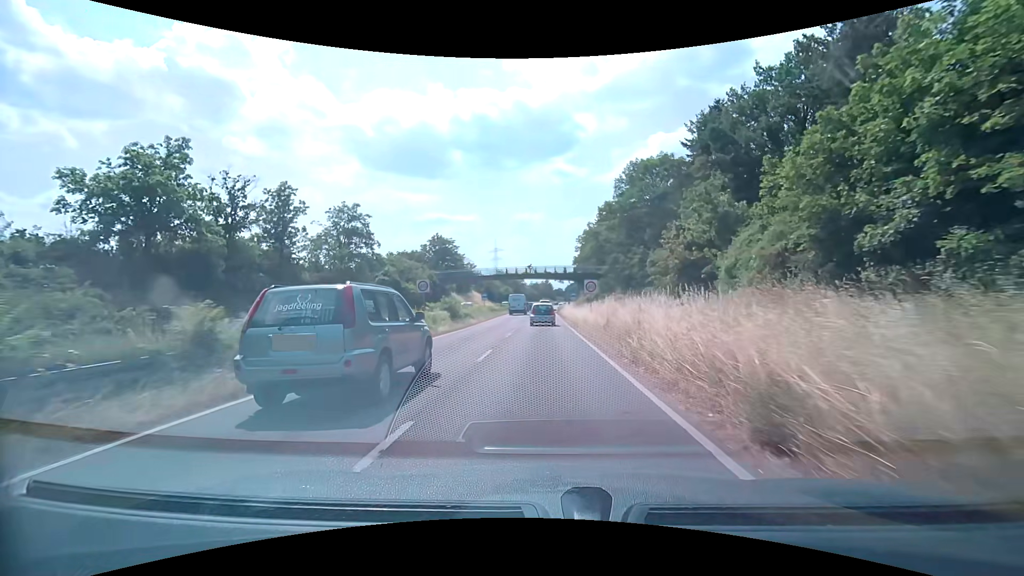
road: trunk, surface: asphalt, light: Day
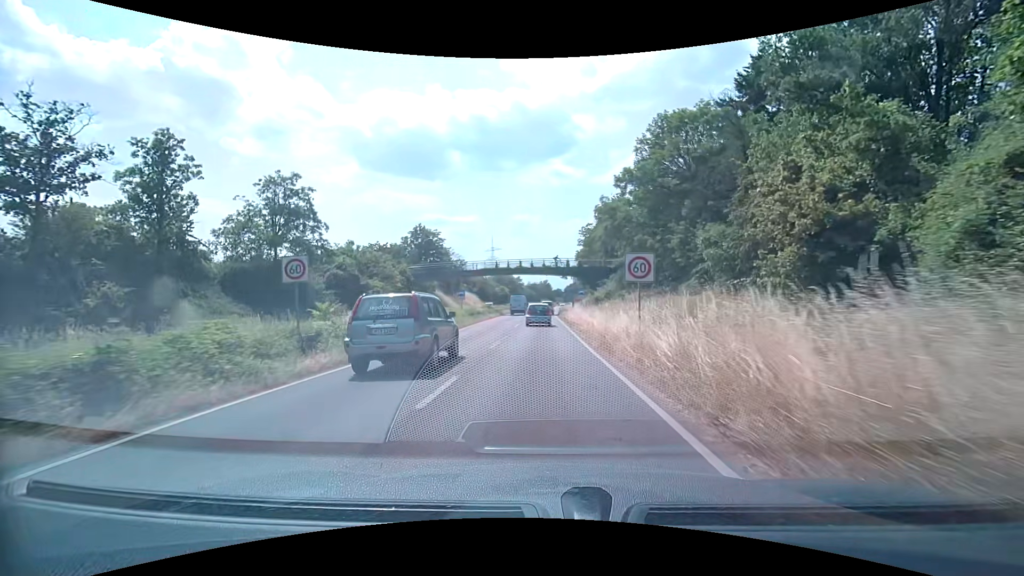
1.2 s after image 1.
(+0.1, +14.1) m; +1°
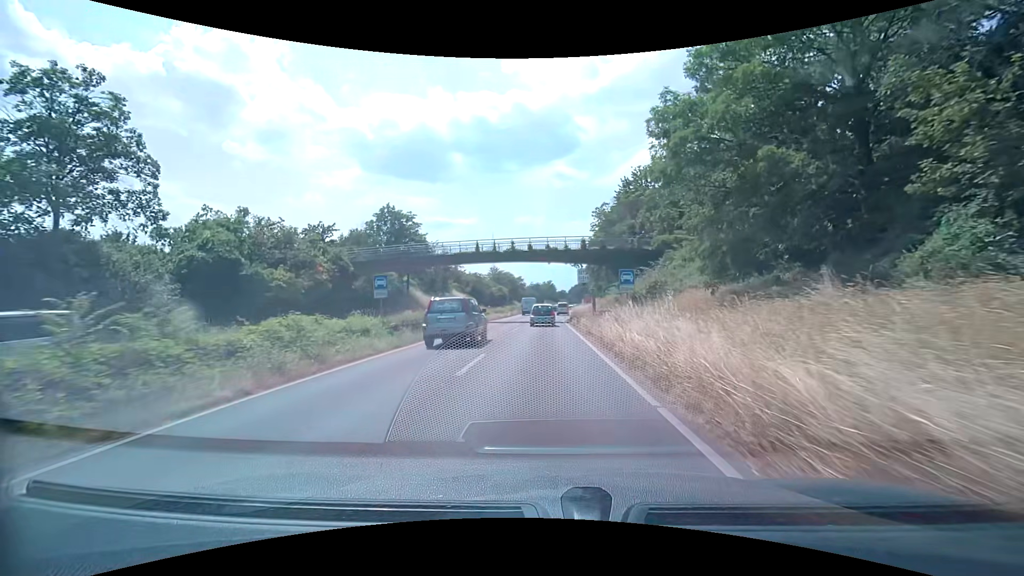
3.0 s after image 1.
(-0.1, +21.0) m; -1°
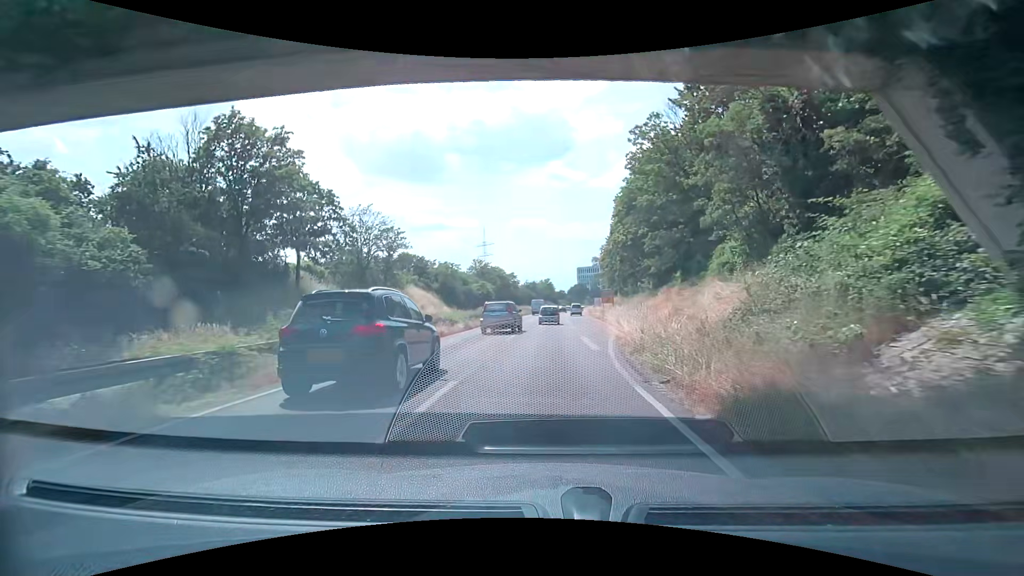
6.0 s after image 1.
(+0.1, +36.6) m; 0°
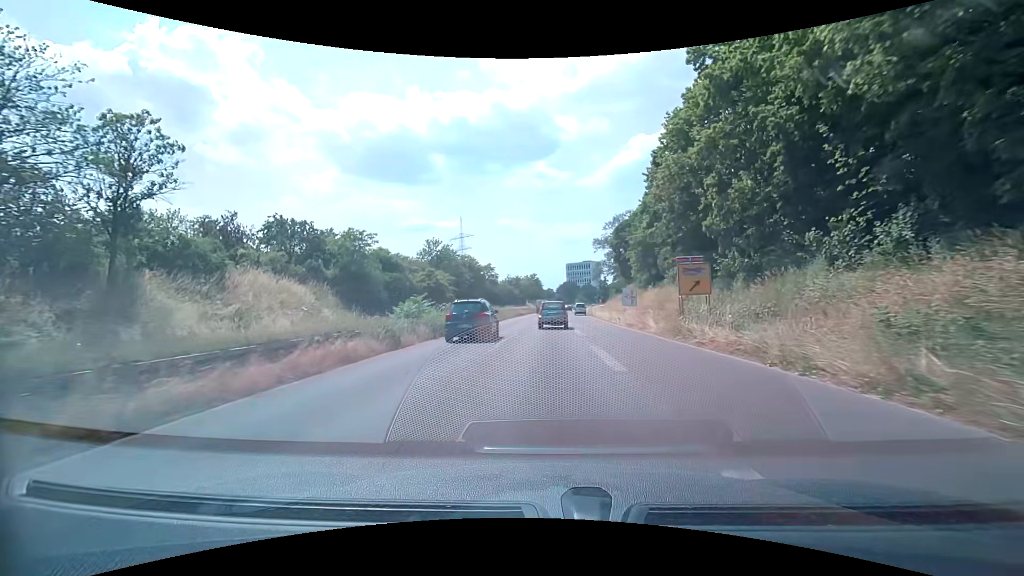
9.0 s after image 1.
(+0.7, +42.2) m; +2°
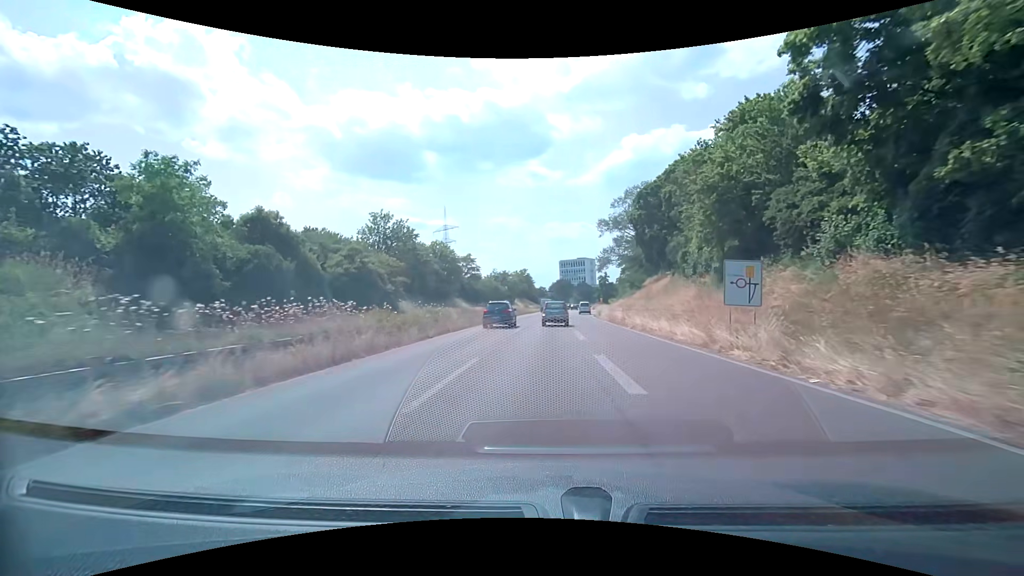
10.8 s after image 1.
(+0.3, +26.6) m; +1°
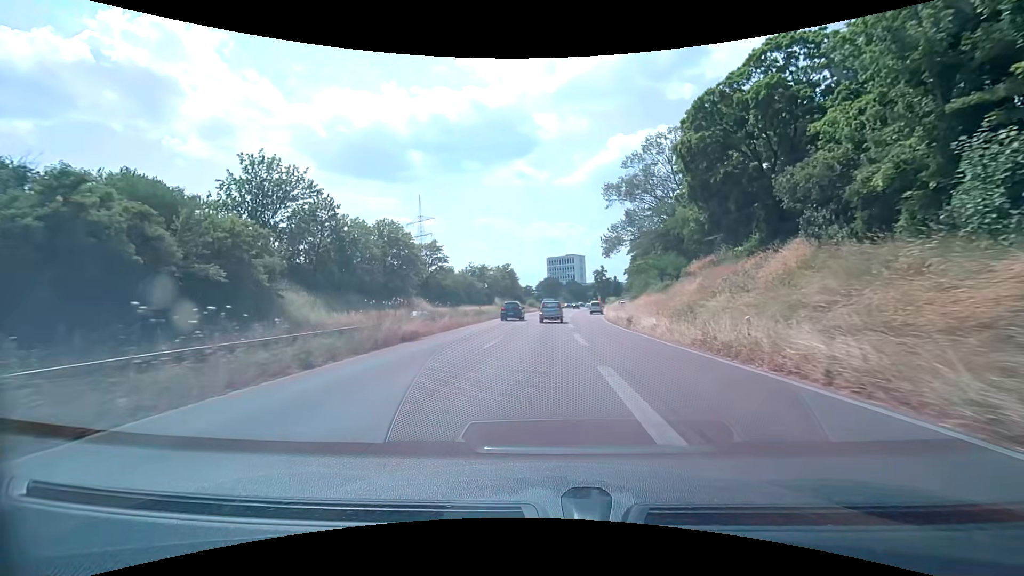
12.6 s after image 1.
(+0.3, +26.9) m; +1°
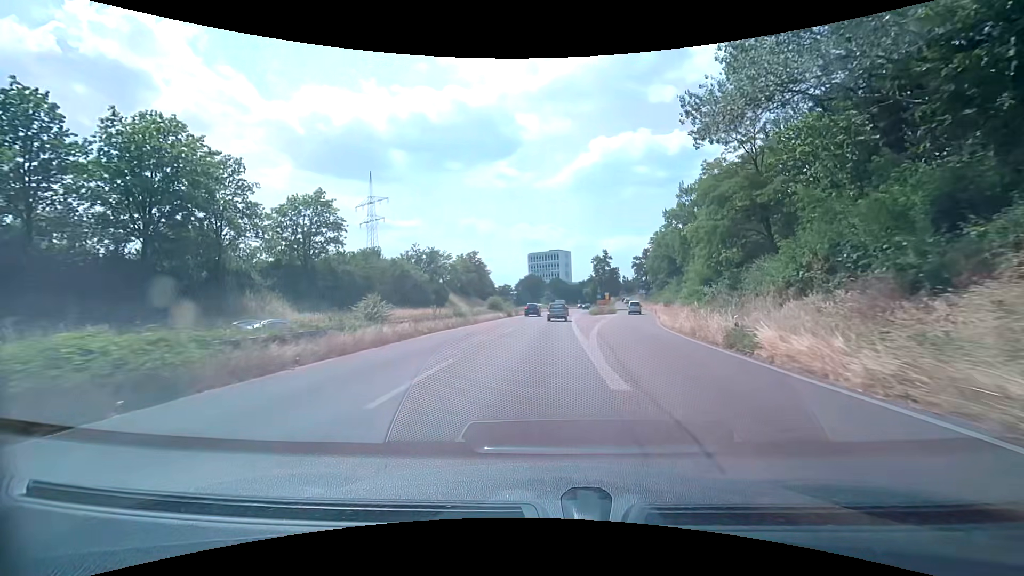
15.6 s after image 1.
(+1.1, +44.9) m; +2°
(0, +10) (0, +20) (0, +30) (+1, +40) (+1, +50) (+2, +60) (+2, +70) (+3, +80) (+4, +90) (+5, +100) m
